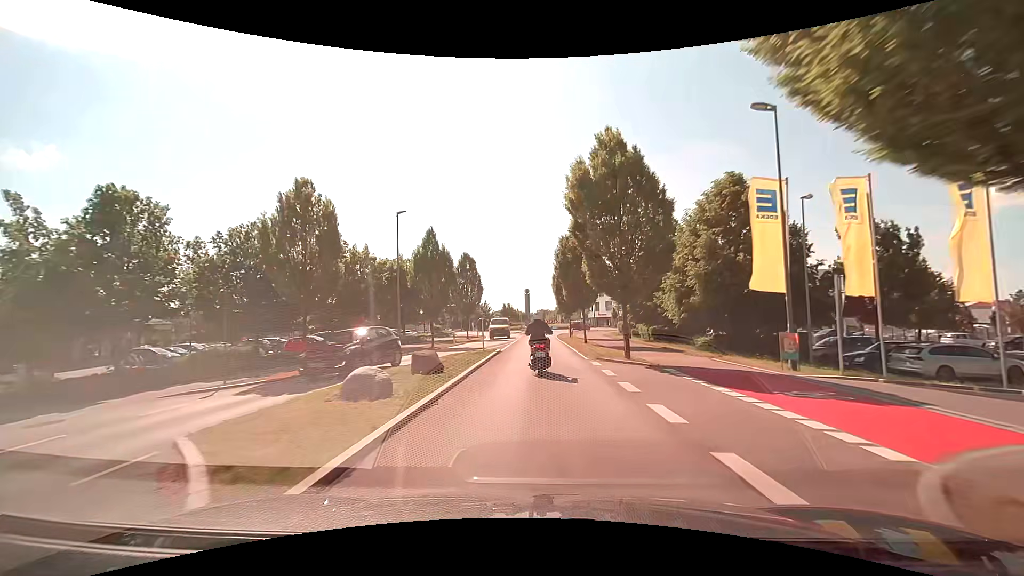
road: tertiary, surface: asphalt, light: Day
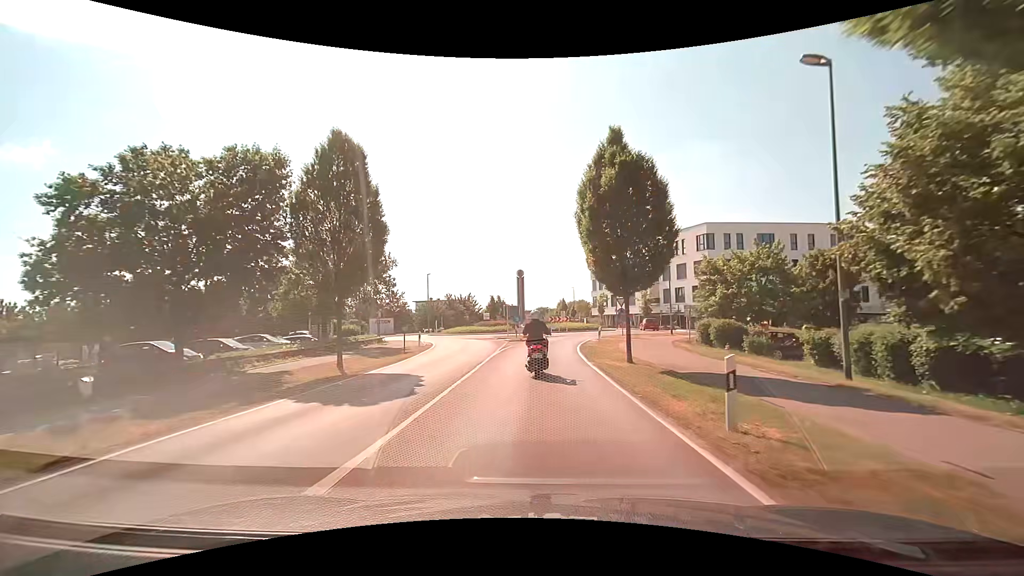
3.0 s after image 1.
(+0.2, +30.8) m; 0°
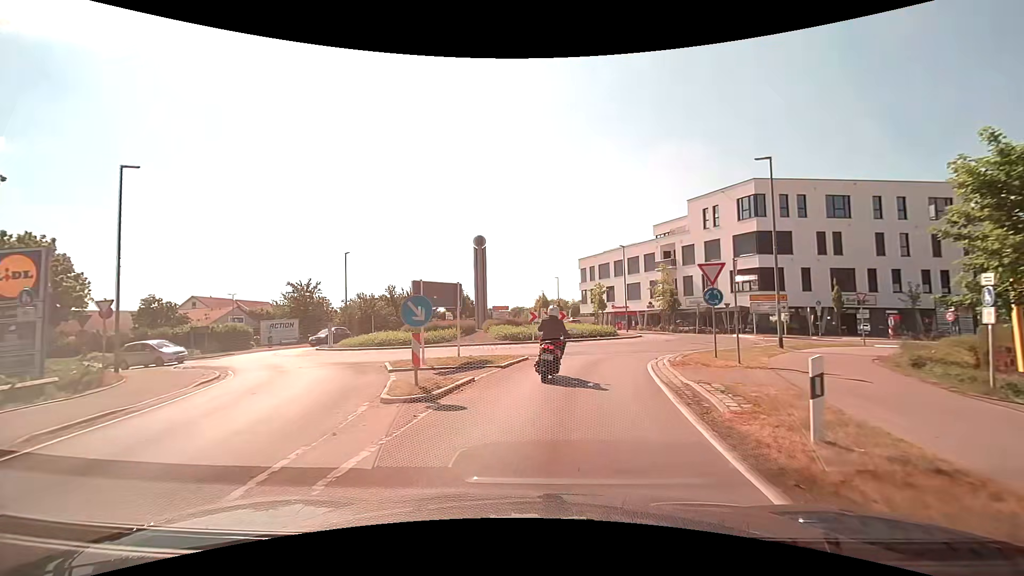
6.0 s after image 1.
(+0.4, +24.1) m; +2°
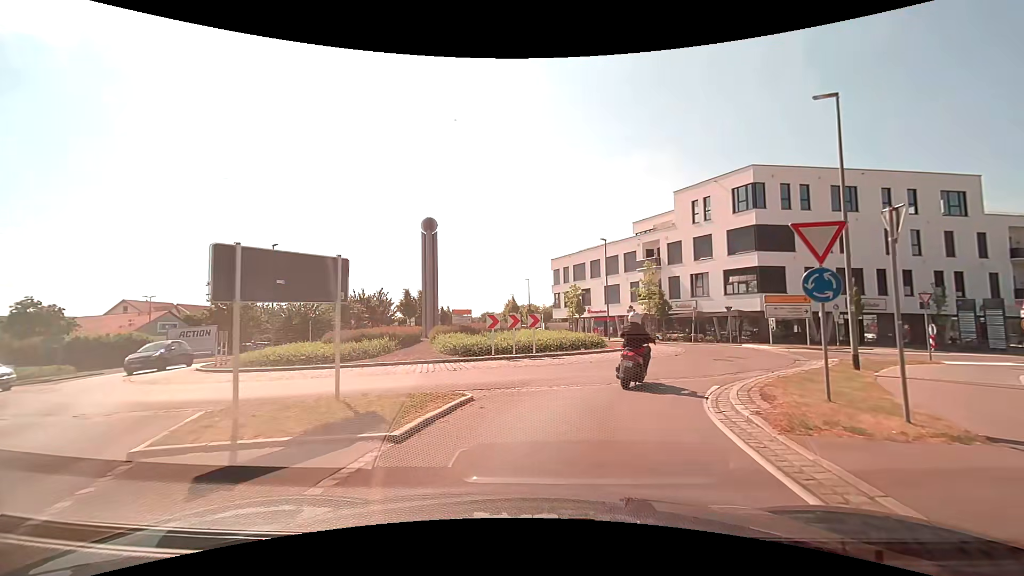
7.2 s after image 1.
(+0.3, +7.8) m; +5°
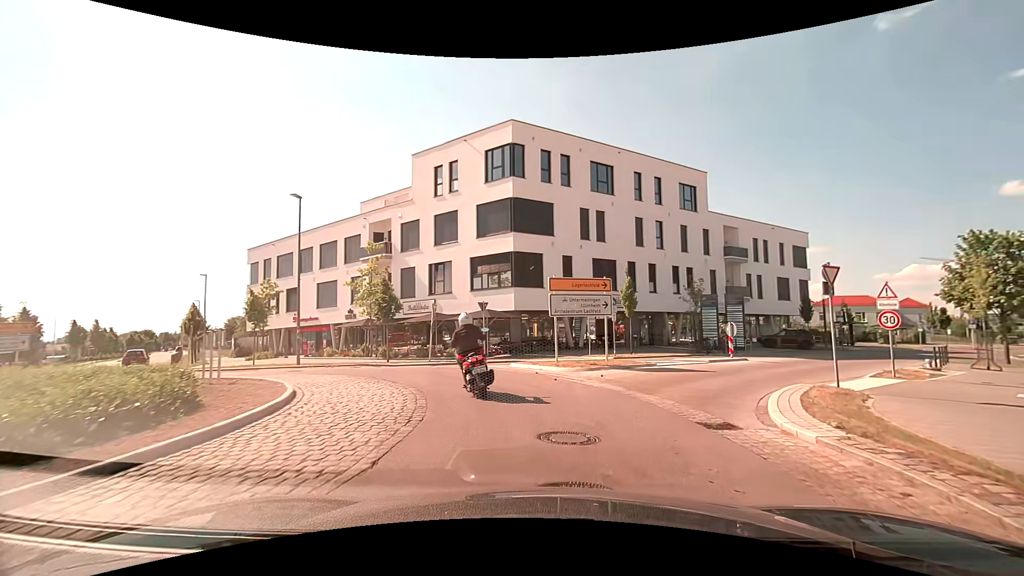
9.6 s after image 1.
(+3.4, +15.7) m; +30°
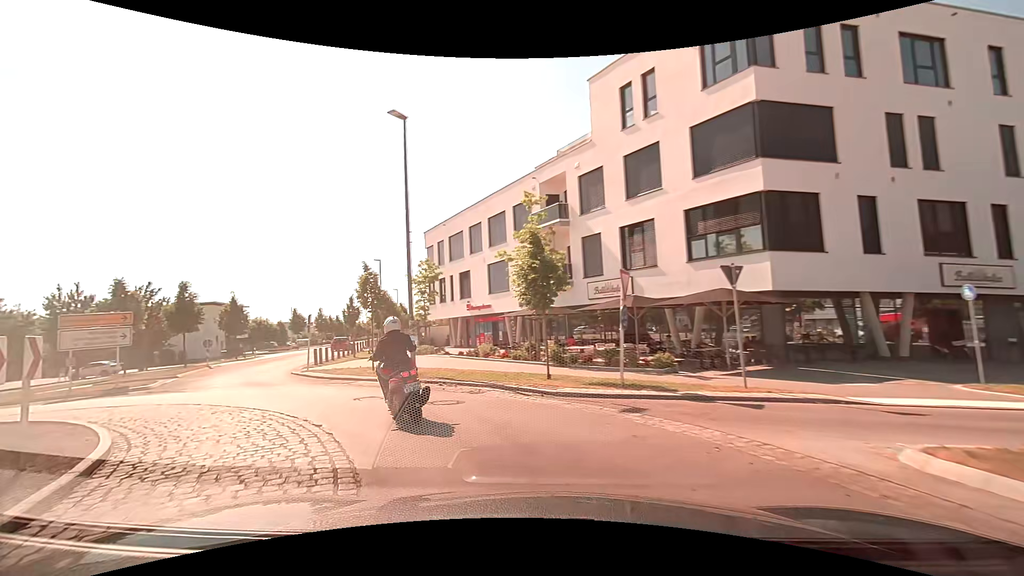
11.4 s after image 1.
(-1.6, +11.9) m; -23°
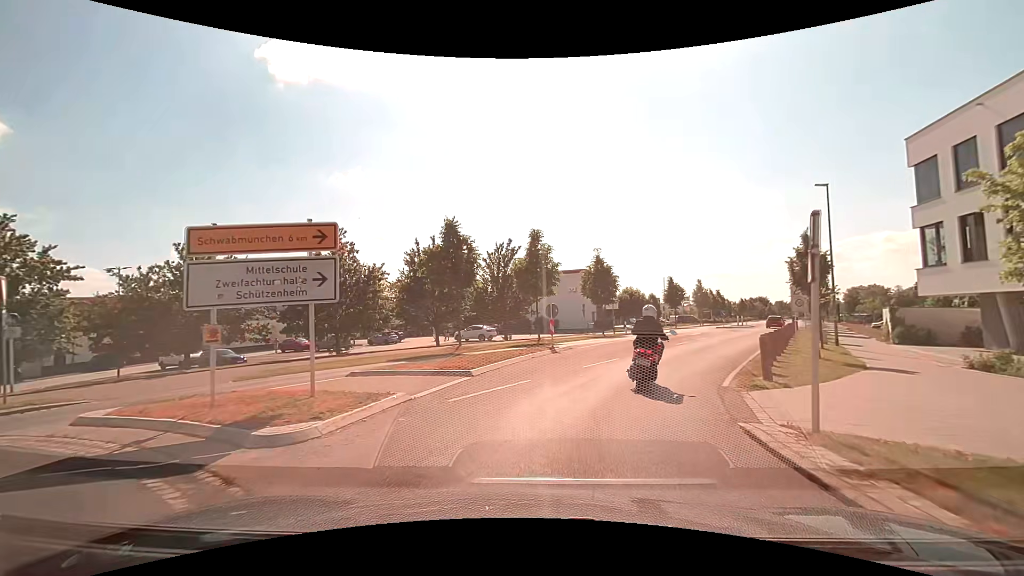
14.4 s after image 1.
(-7.8, +16.2) m; -41°
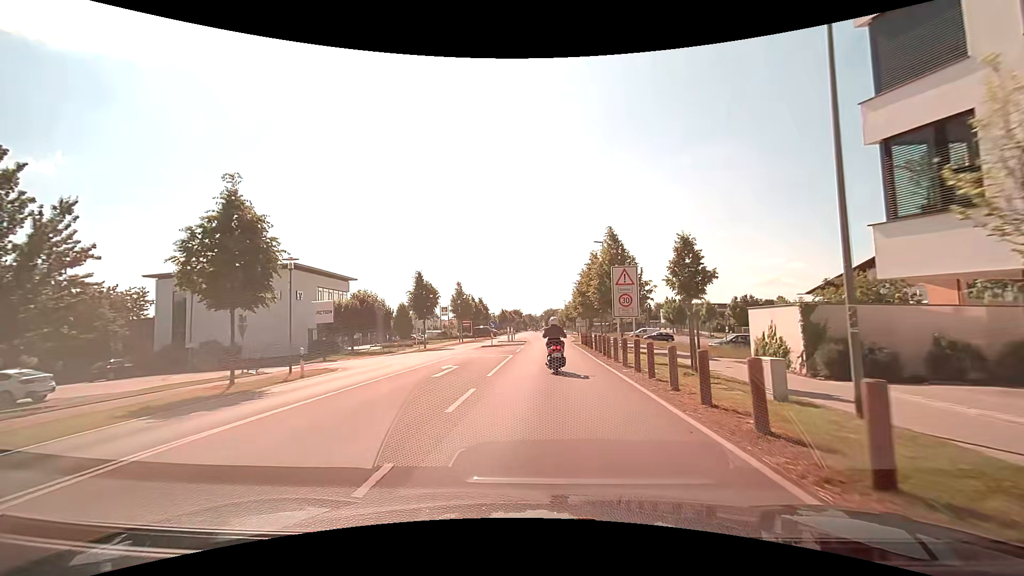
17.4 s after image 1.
(+6.4, +22.5) m; +27°
(0, +10) (0, +20) (0, +30) (+1, +40) (+1, +50) (+1, +60) (+2, +70) (+2, +80) (+2, +90) (+2, +100) m
